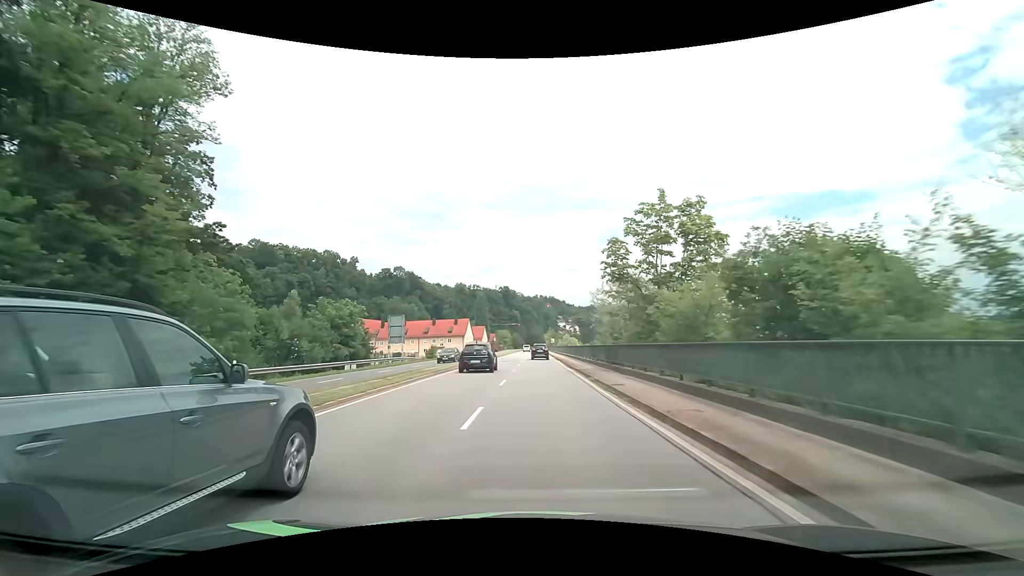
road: primary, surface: asphalt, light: Day
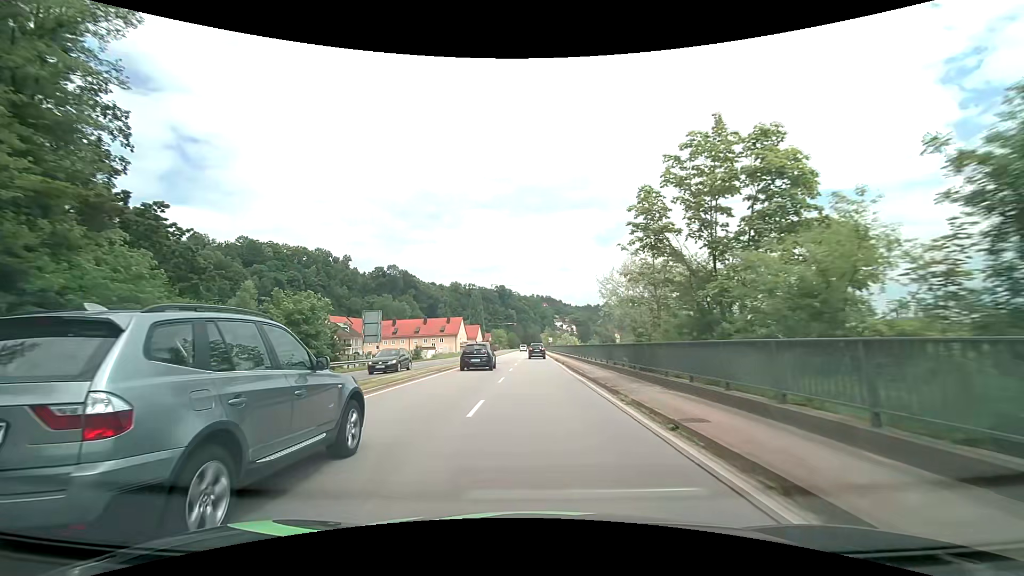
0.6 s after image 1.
(0.0, +7.9) m; +1°
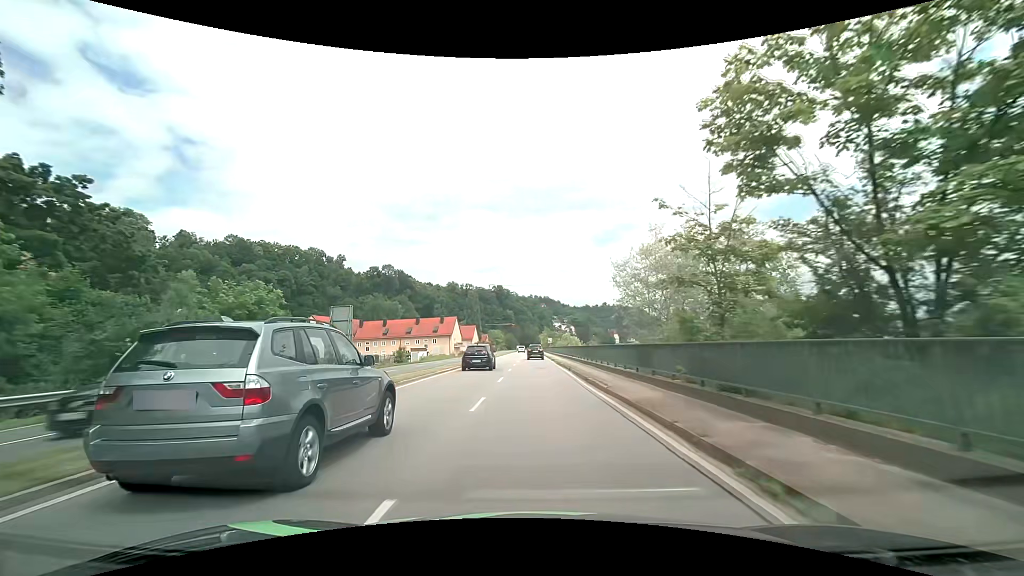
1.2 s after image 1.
(0.0, +7.9) m; 0°
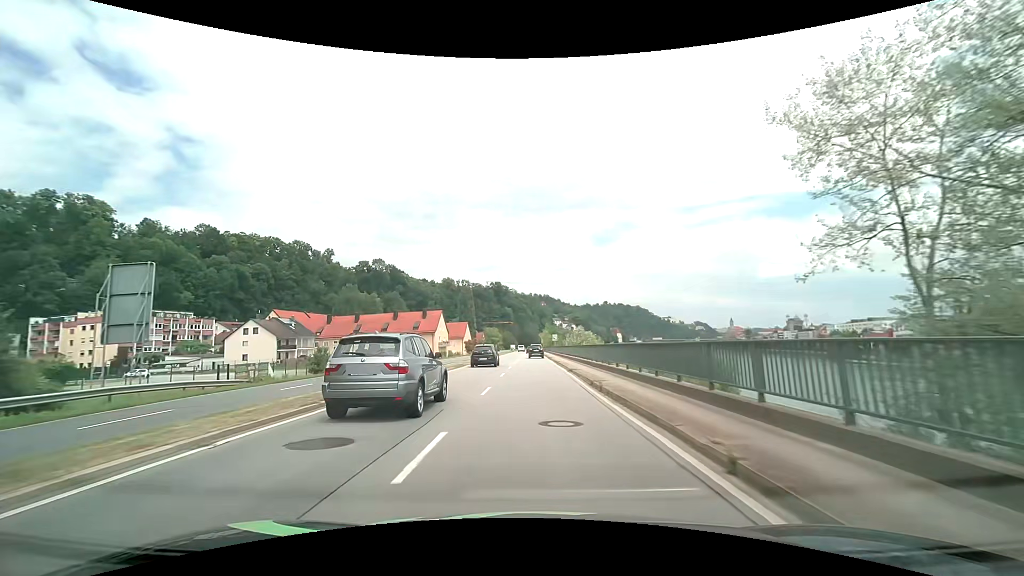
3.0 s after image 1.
(0.0, +23.5) m; 0°
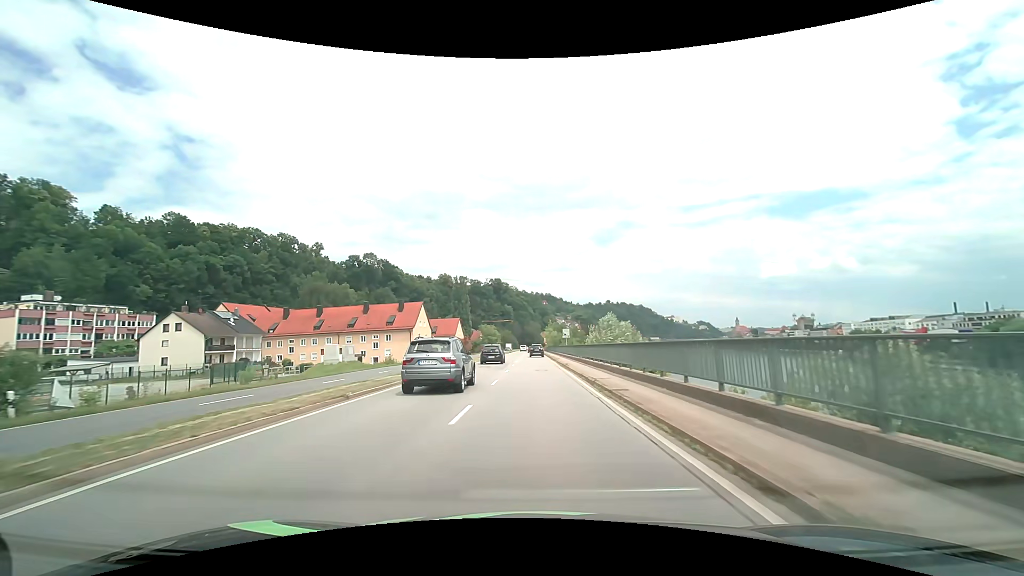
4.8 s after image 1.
(0.0, +23.2) m; 0°
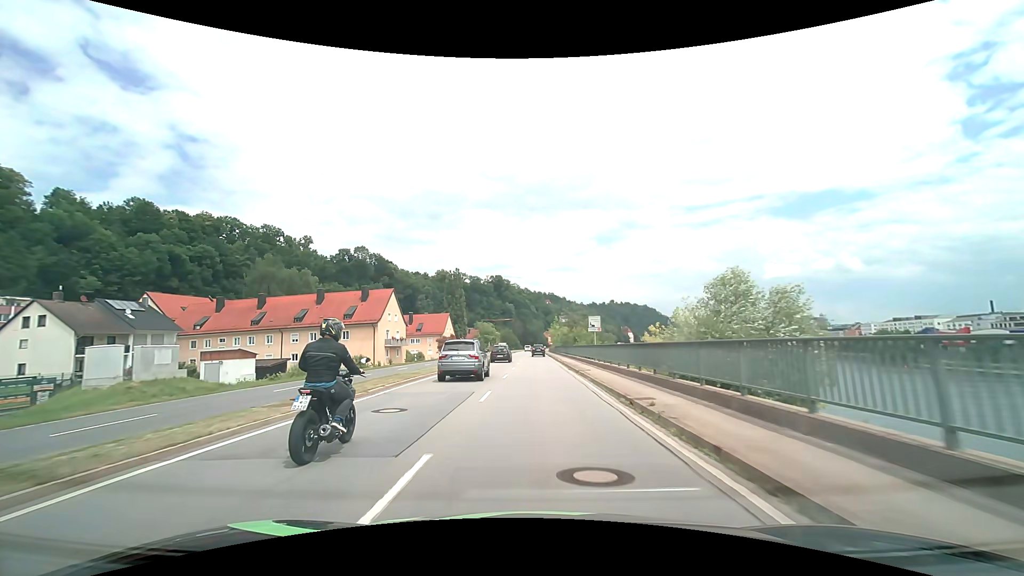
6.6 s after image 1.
(0.0, +23.3) m; 0°
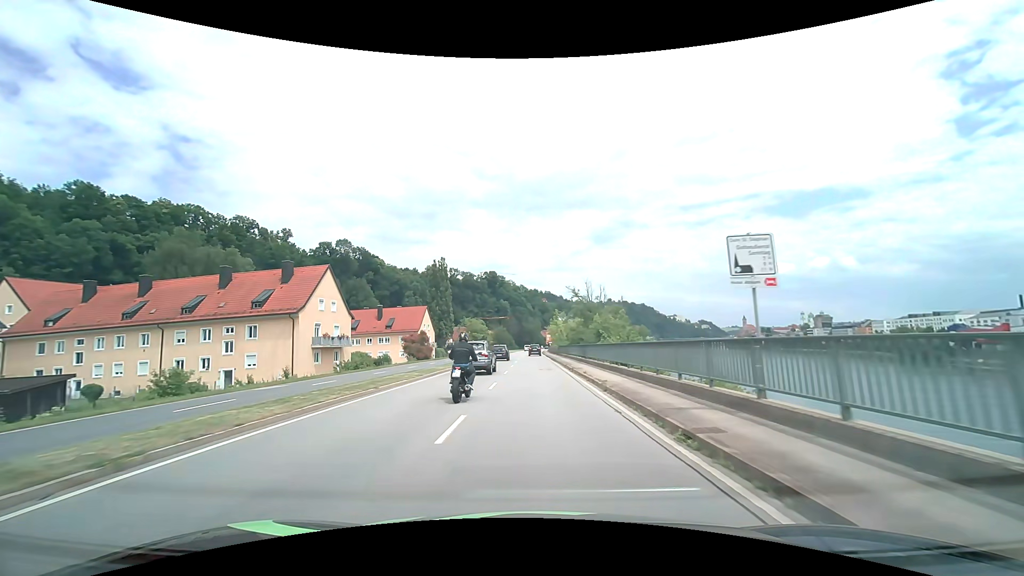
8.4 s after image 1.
(+0.1, +23.4) m; 0°
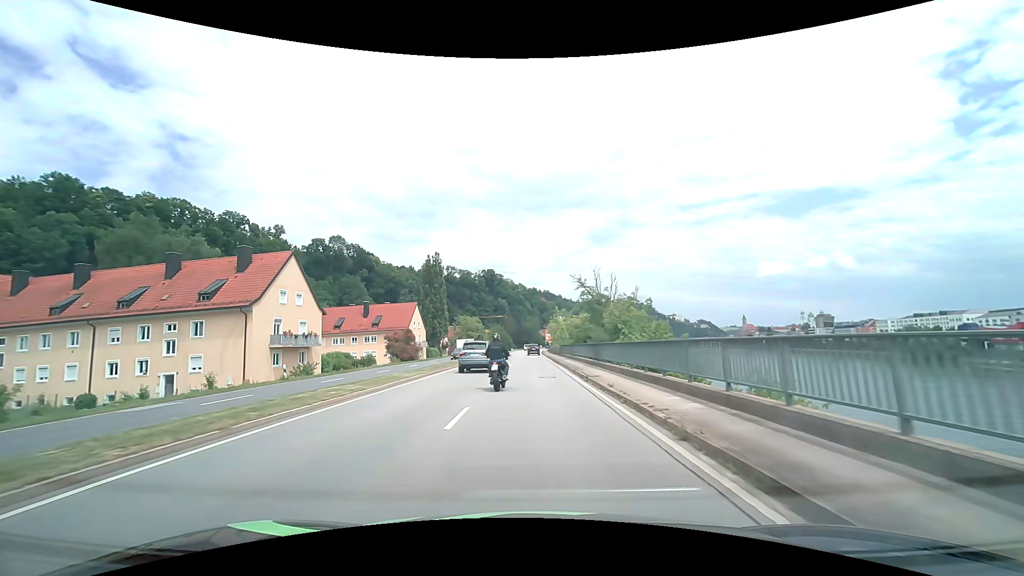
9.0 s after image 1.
(0.0, +7.8) m; 0°
(0, +10) (0, +20) (0, +30) (0, +40) (0, +50) (0, +60) (-1, +70) (-1, +80) (-1, +90) (-1, +100) m
